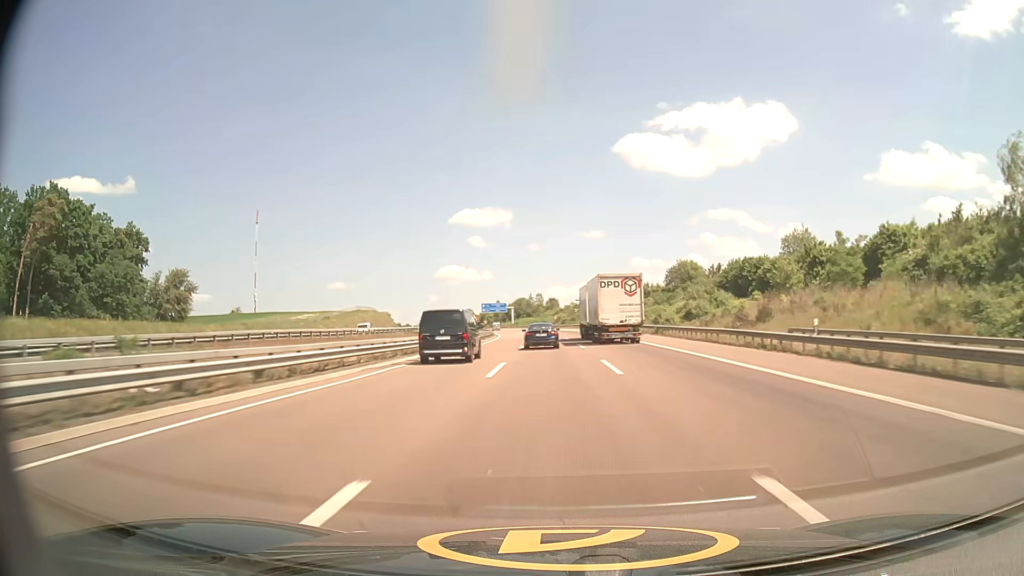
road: motorway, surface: asphalt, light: Day
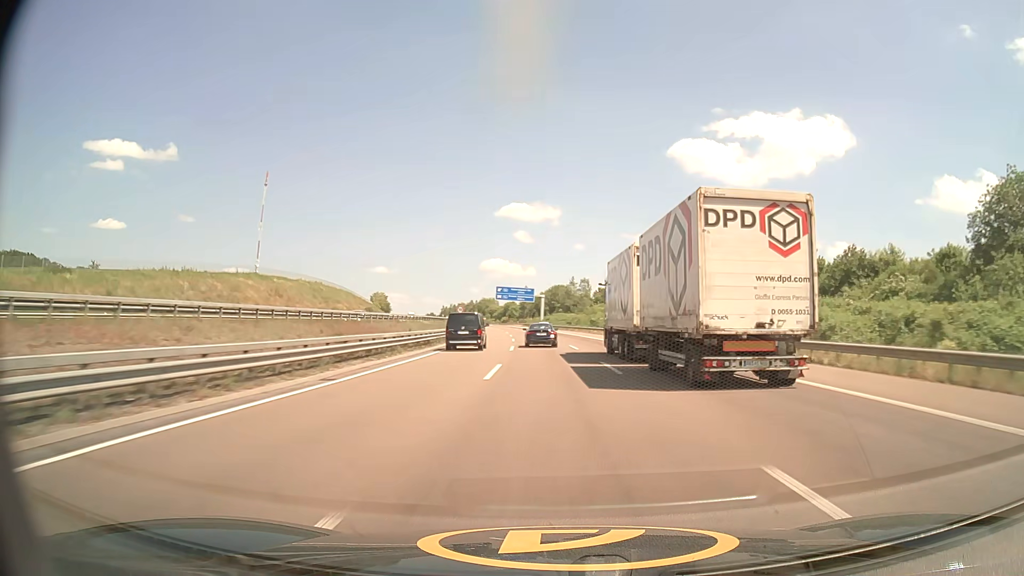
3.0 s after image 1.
(-2.1, +90.4) m; -3°
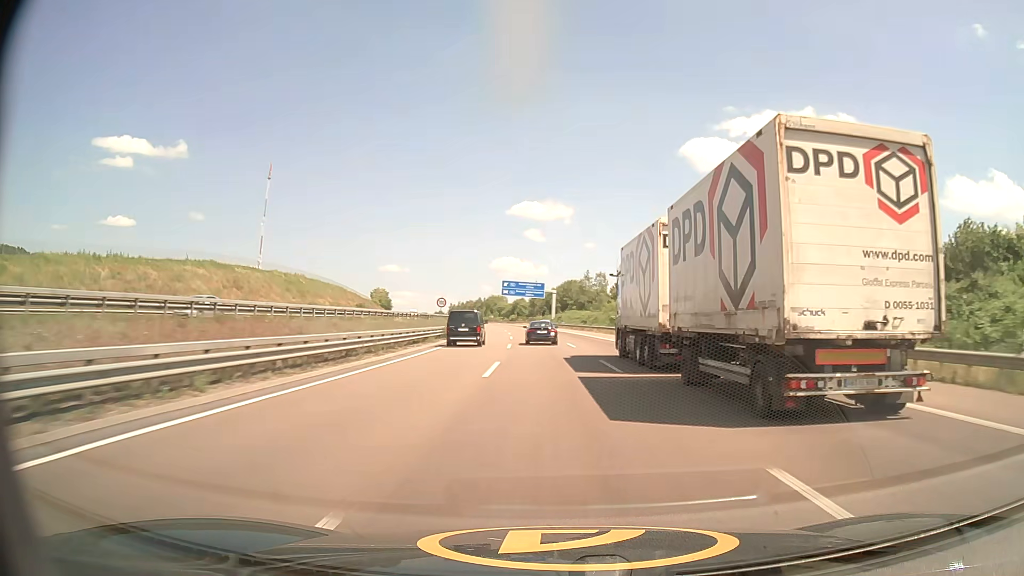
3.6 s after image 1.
(-0.2, +18.0) m; -1°
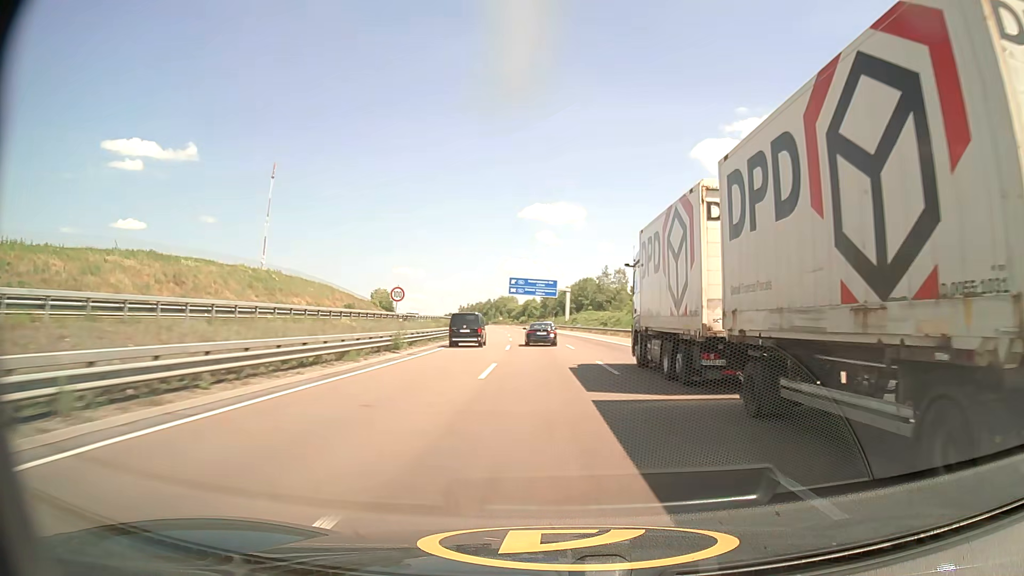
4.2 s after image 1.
(-0.2, +18.0) m; -1°
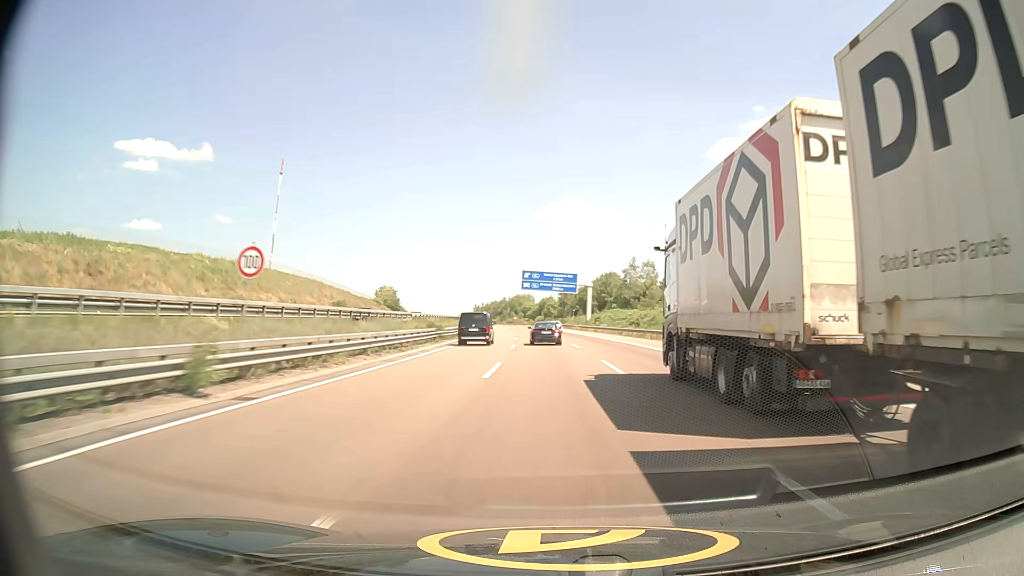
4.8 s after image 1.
(-0.2, +18.0) m; -2°
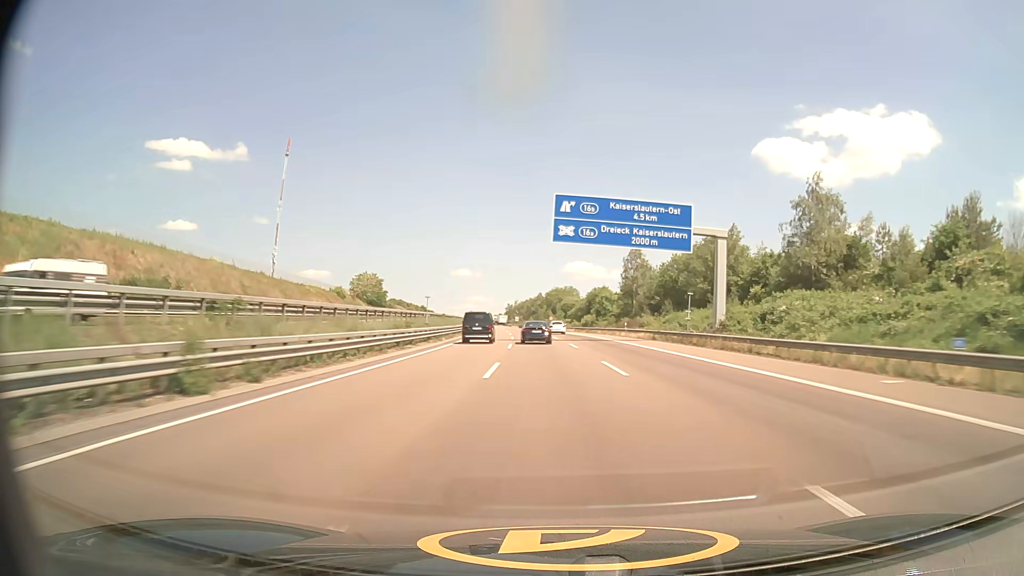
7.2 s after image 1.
(-2.5, +72.0) m; -4°
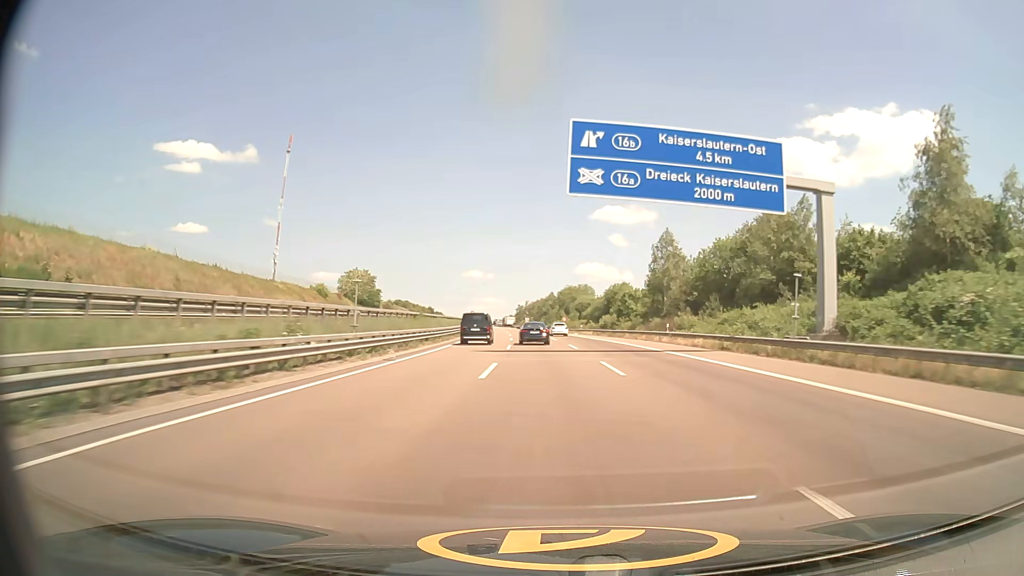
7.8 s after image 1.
(-0.1, +18.0) m; -1°
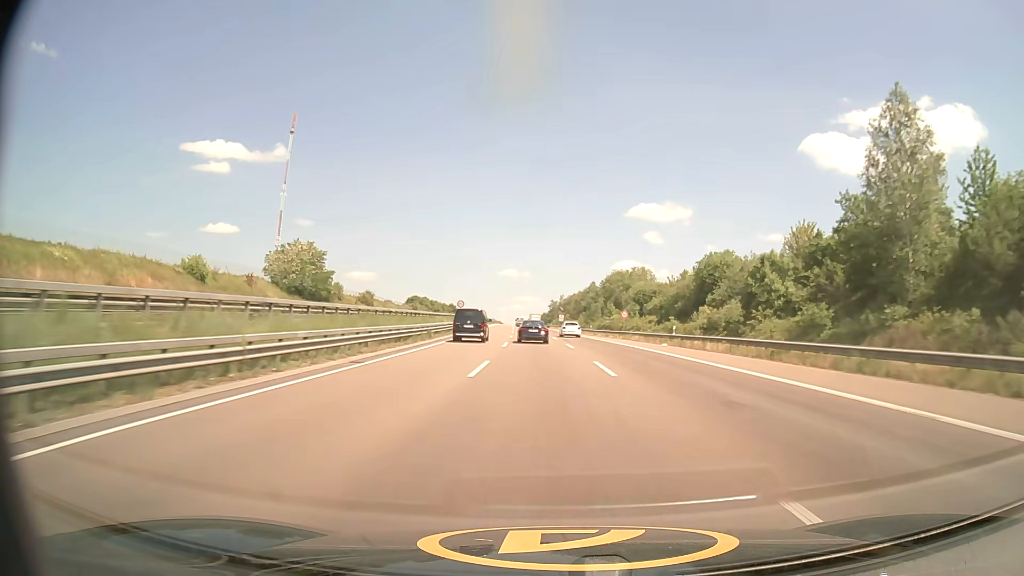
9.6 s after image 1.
(-1.5, +54.0) m; -3°
(0, +10) (0, +20) (0, +30) (-1, +40) (-1, +50) (-2, +60) (-2, +70) (-3, +80) (-3, +90) (-4, +100) m
